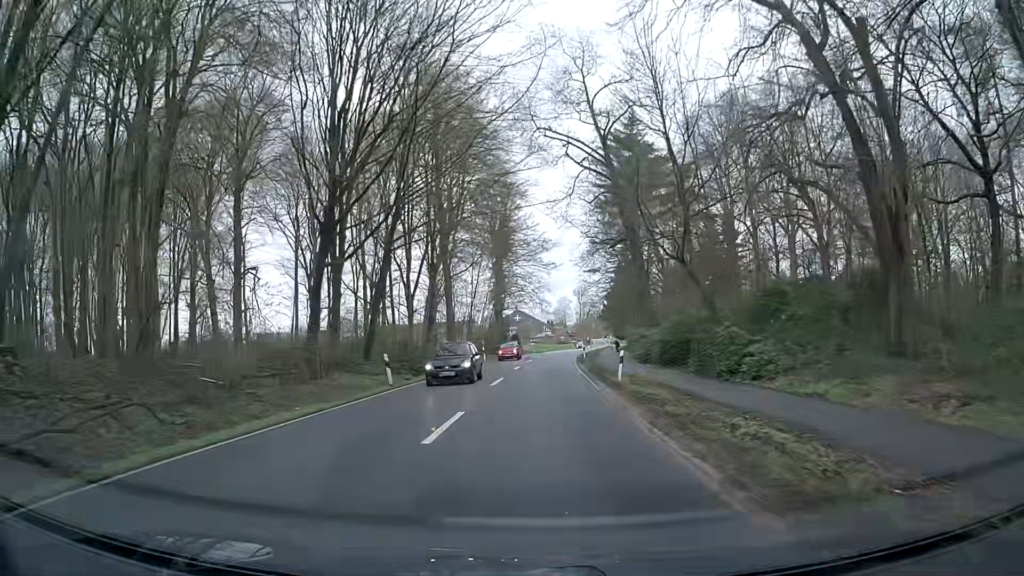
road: secondary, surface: asphalt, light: Day
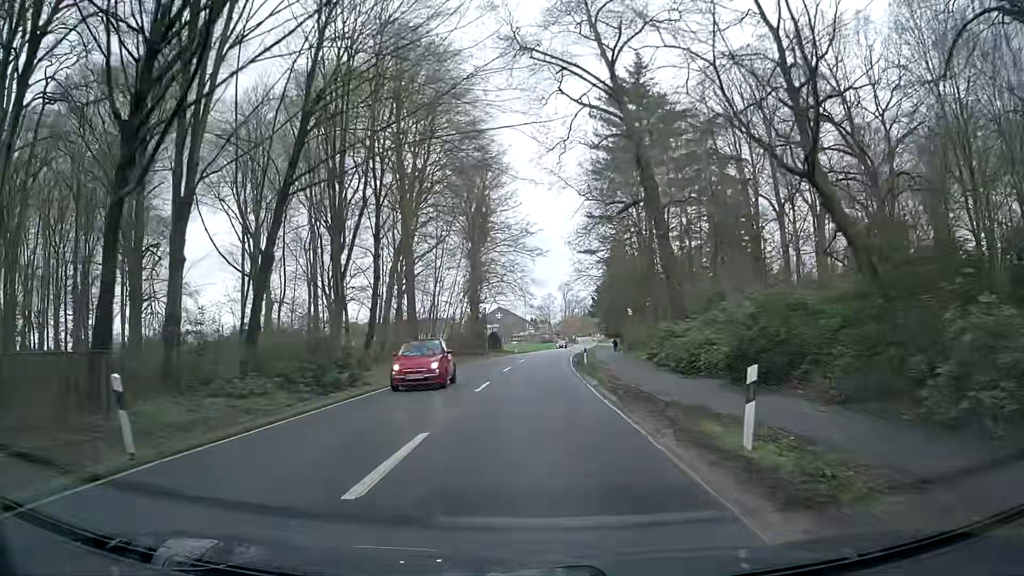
(0.0, +15.4) m; 0°
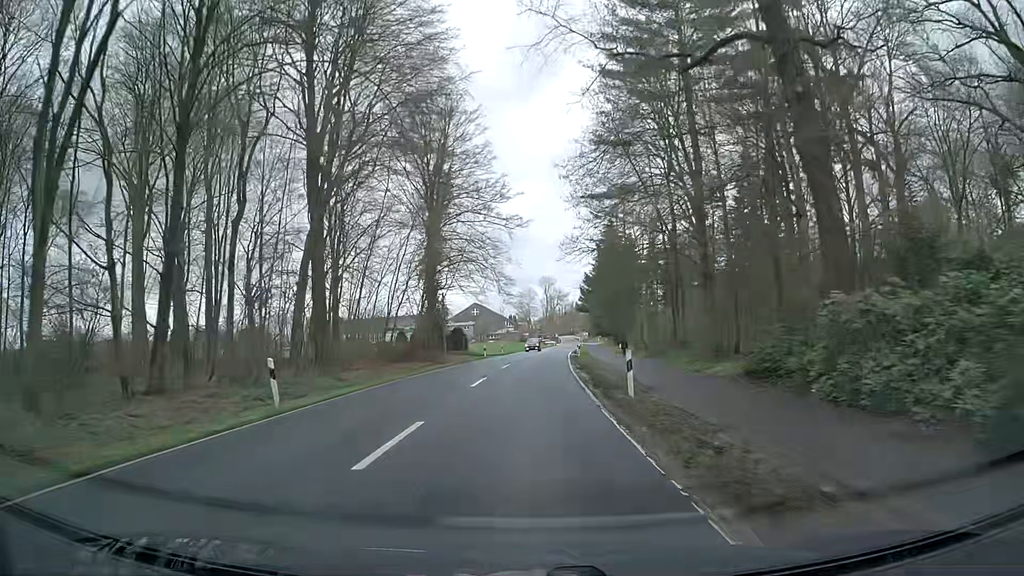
(+0.2, +23.1) m; +2°
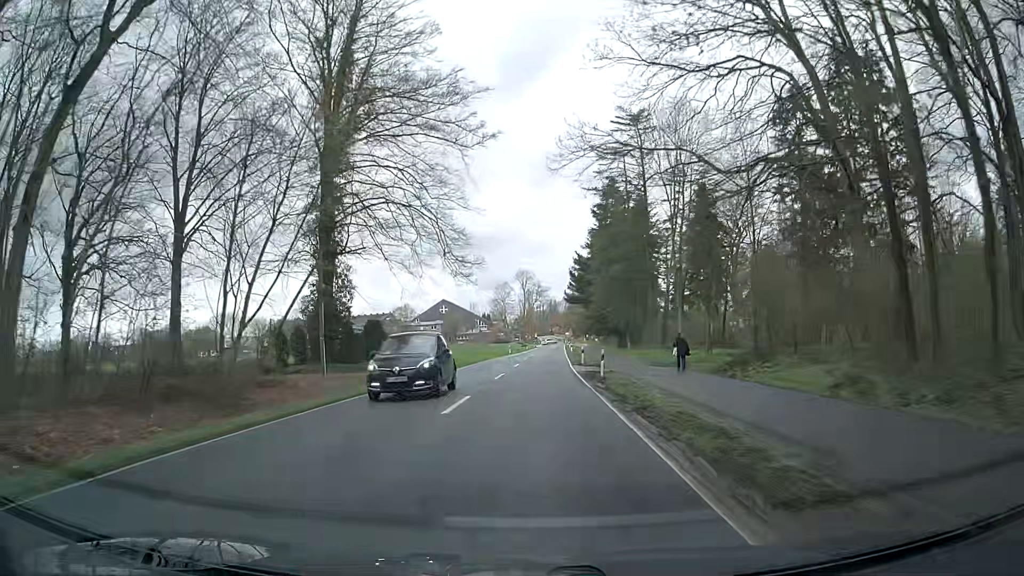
(+0.4, +31.0) m; +2°
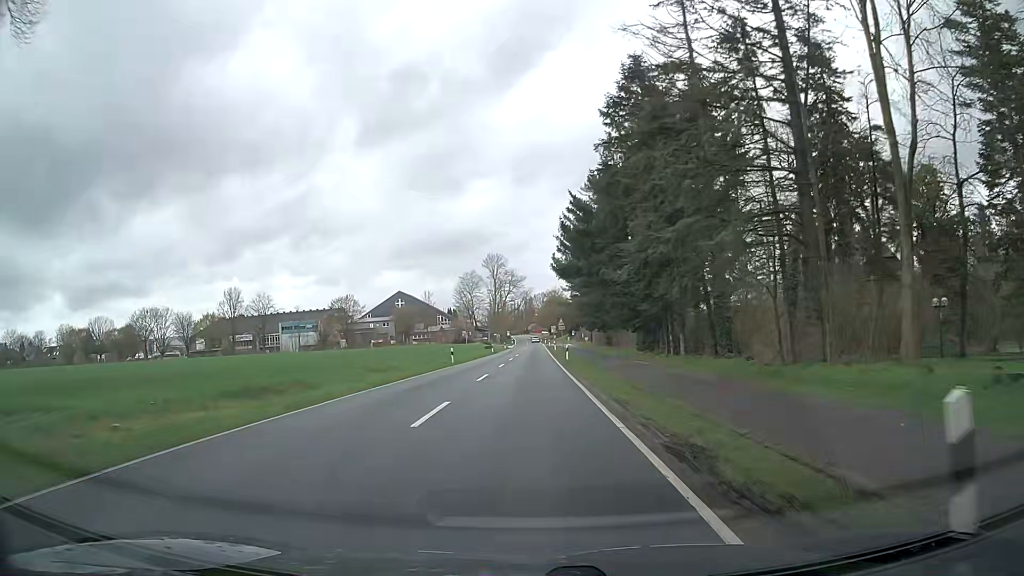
(+1.1, +38.8) m; +3°
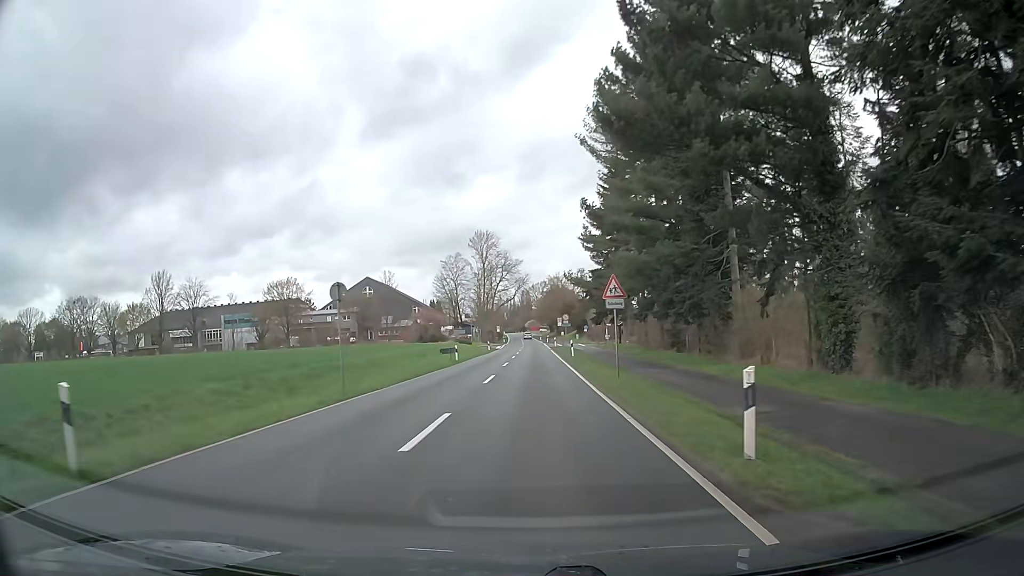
(-0.1, +38.6) m; 0°
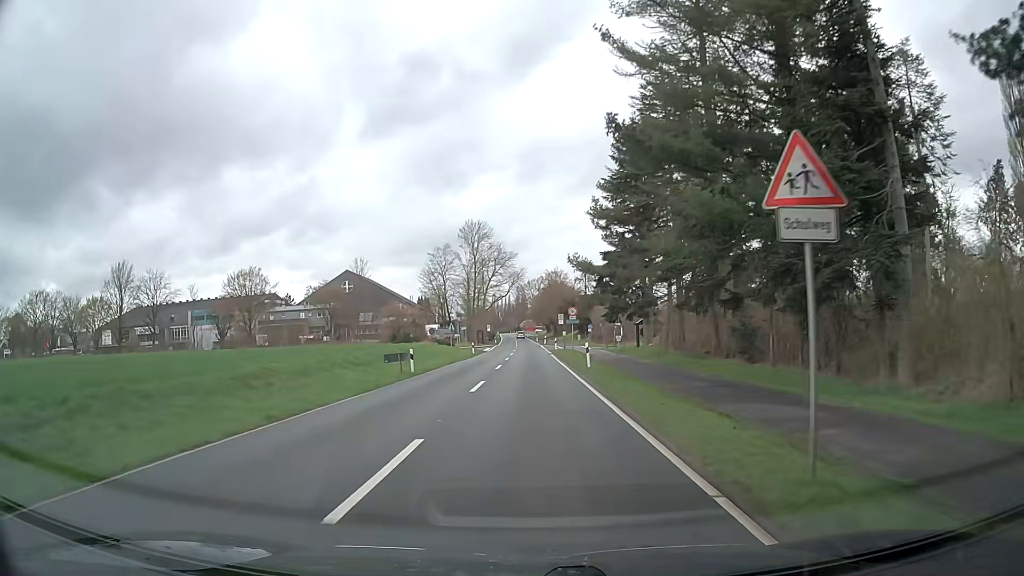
(-0.1, +15.4) m; +1°
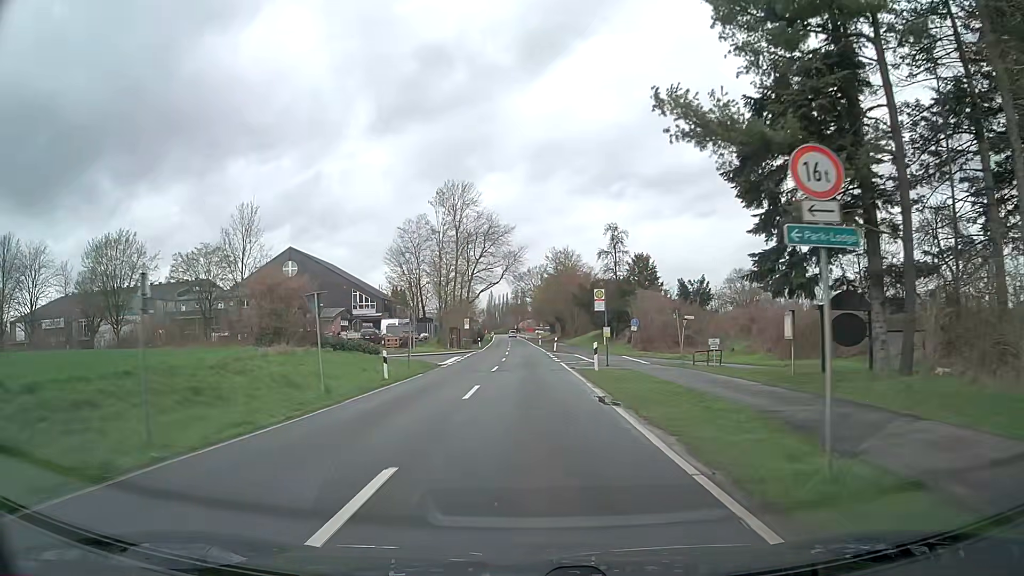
(-0.4, +38.4) m; 0°
(0, +10) (0, +20) (0, +30) (0, +40) (0, +50) (0, +60) (0, +70) (-1, +80) (-1, +90) (-1, +100) m
